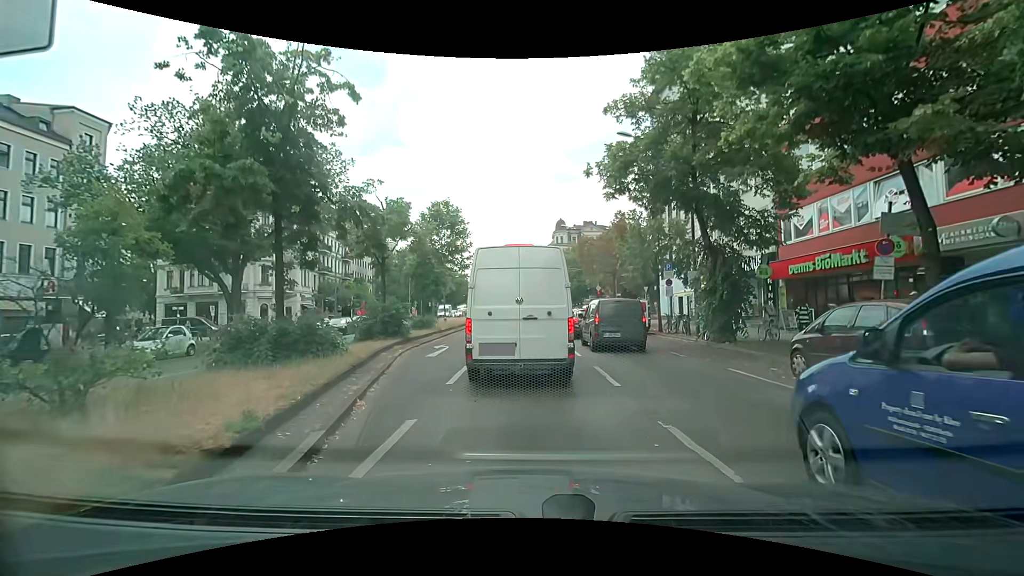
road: primary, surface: asphalt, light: Day
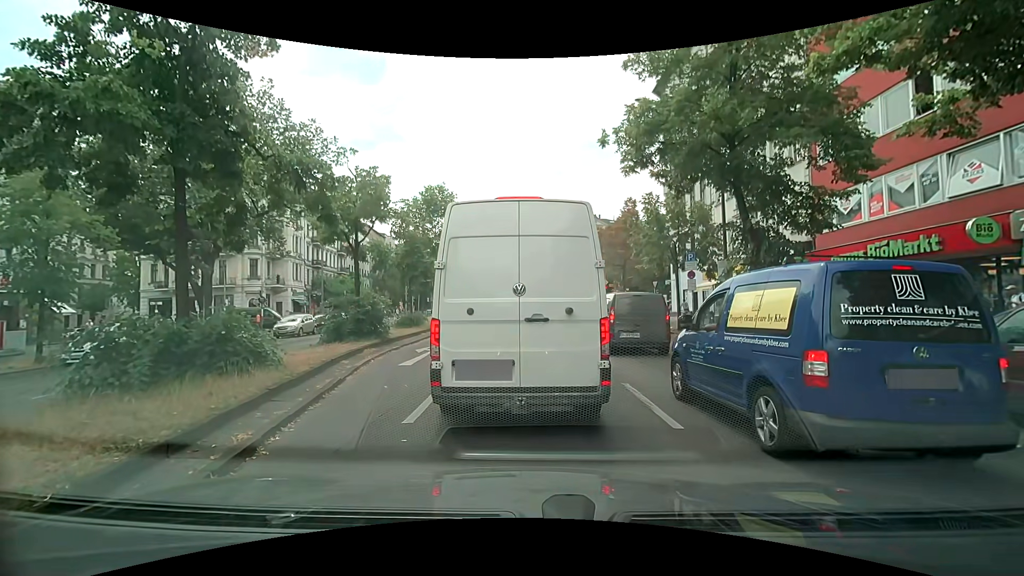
(-0.1, +3.2) m; -1°
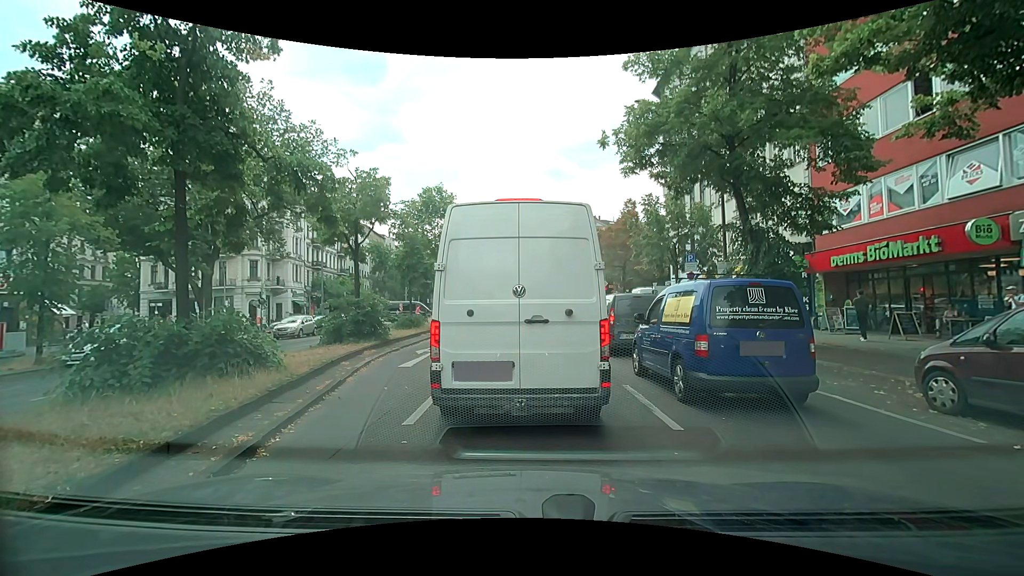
(0.0, +0.1) m; 0°
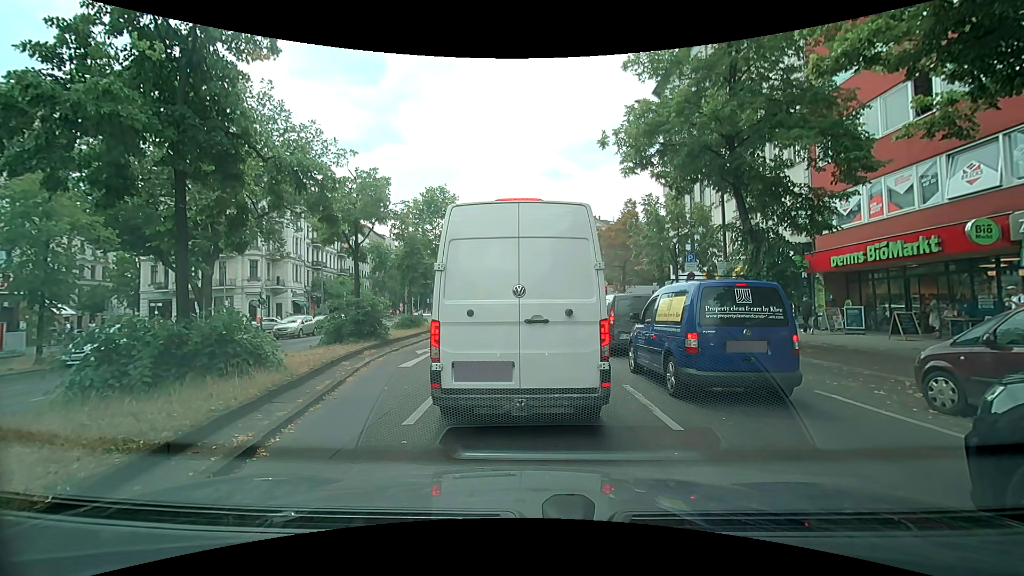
(0.0, 0.0) m; 0°
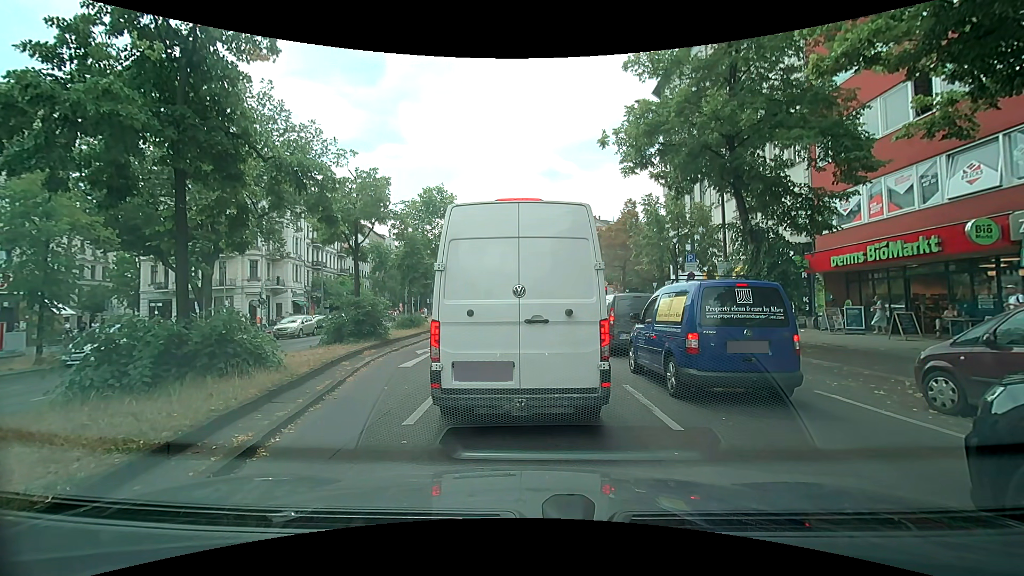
(0.0, 0.0) m; 0°
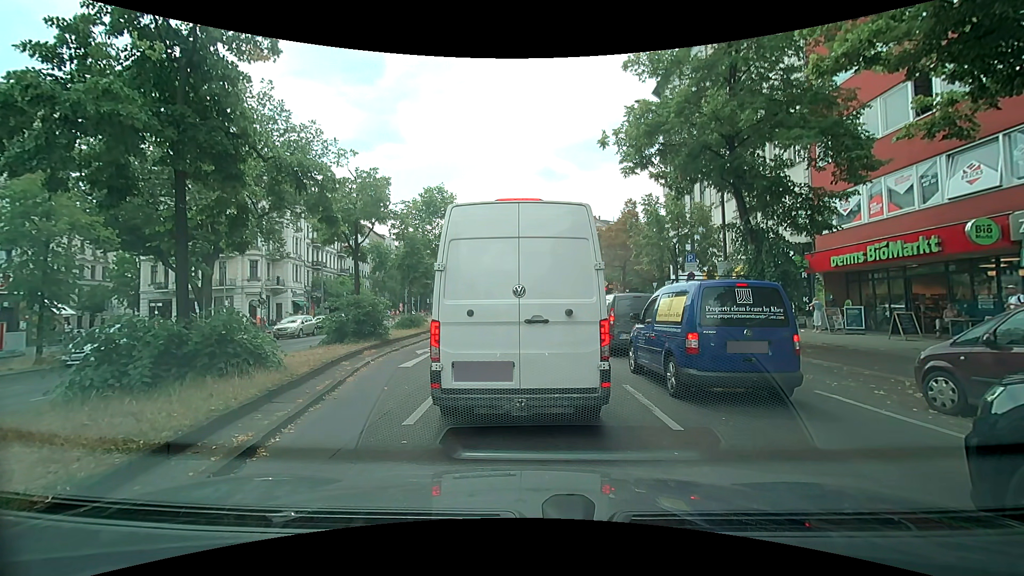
(0.0, 0.0) m; 0°
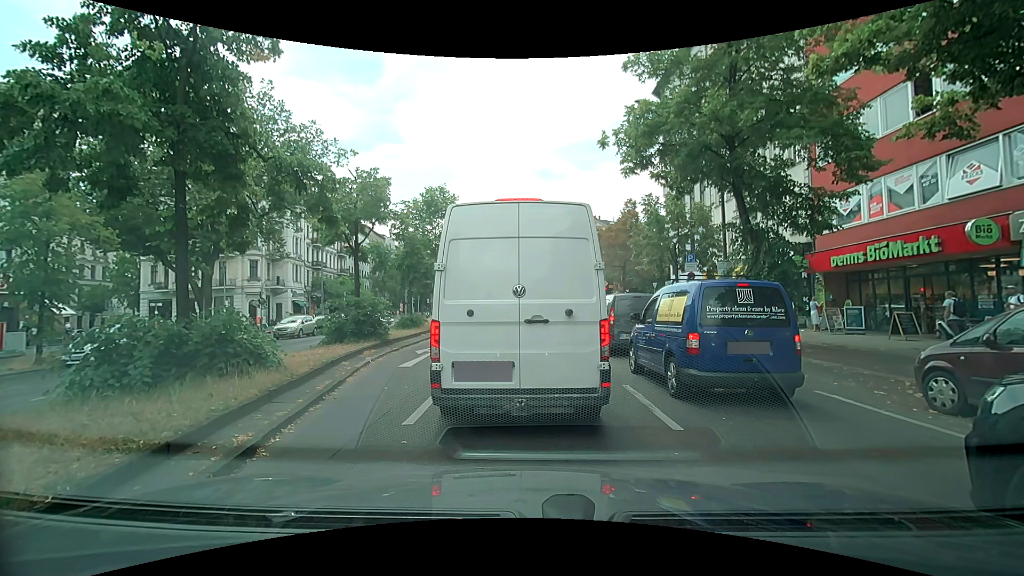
(0.0, 0.0) m; 0°
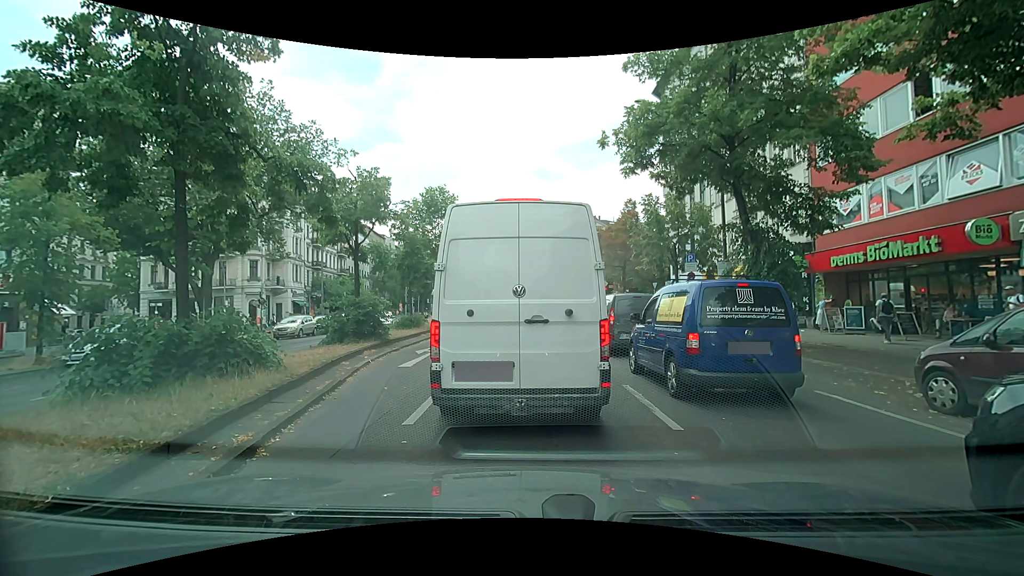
(0.0, 0.0) m; 0°
